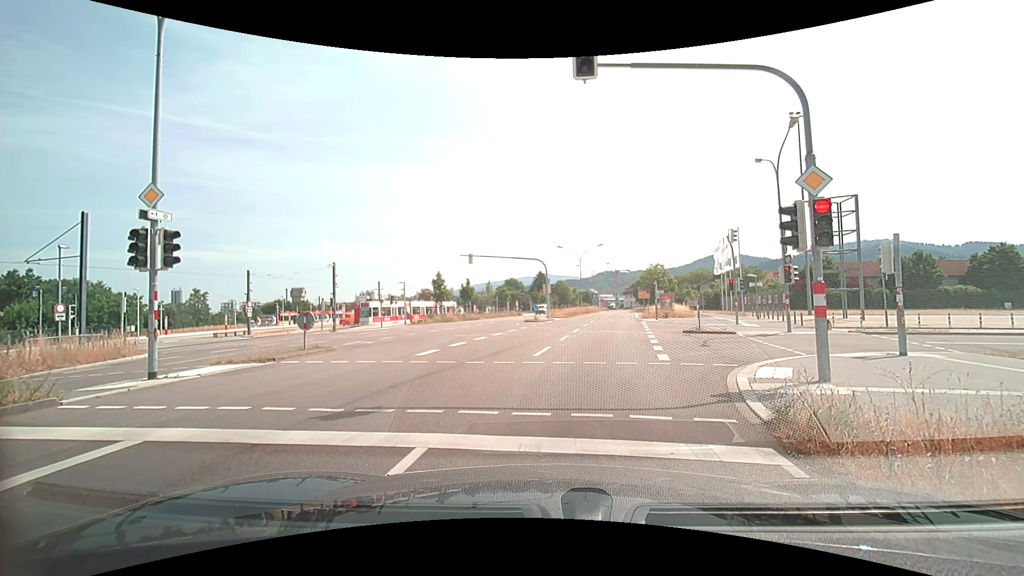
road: secondary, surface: asphalt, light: Day
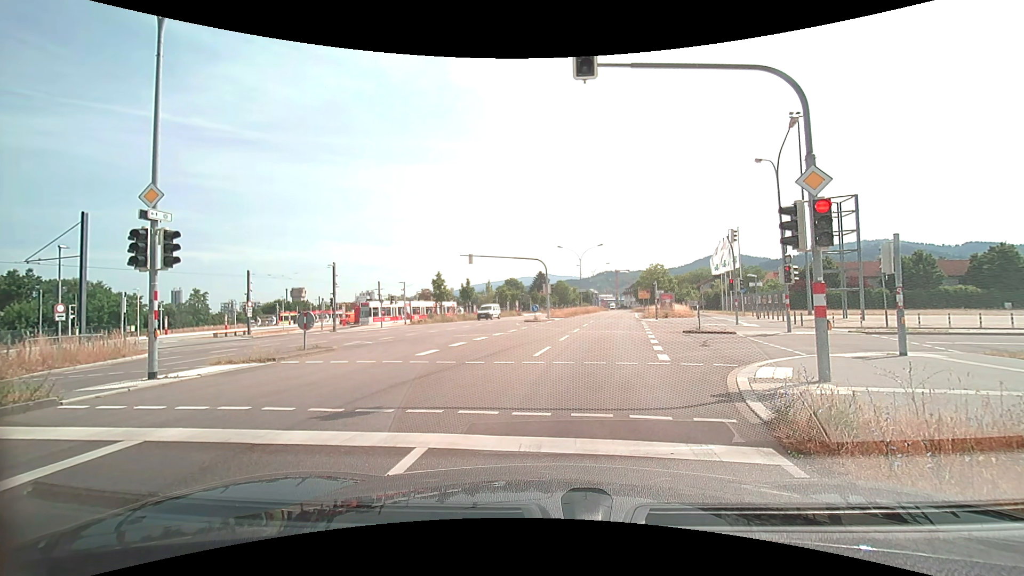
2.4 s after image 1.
(0.0, 0.0) m; 0°
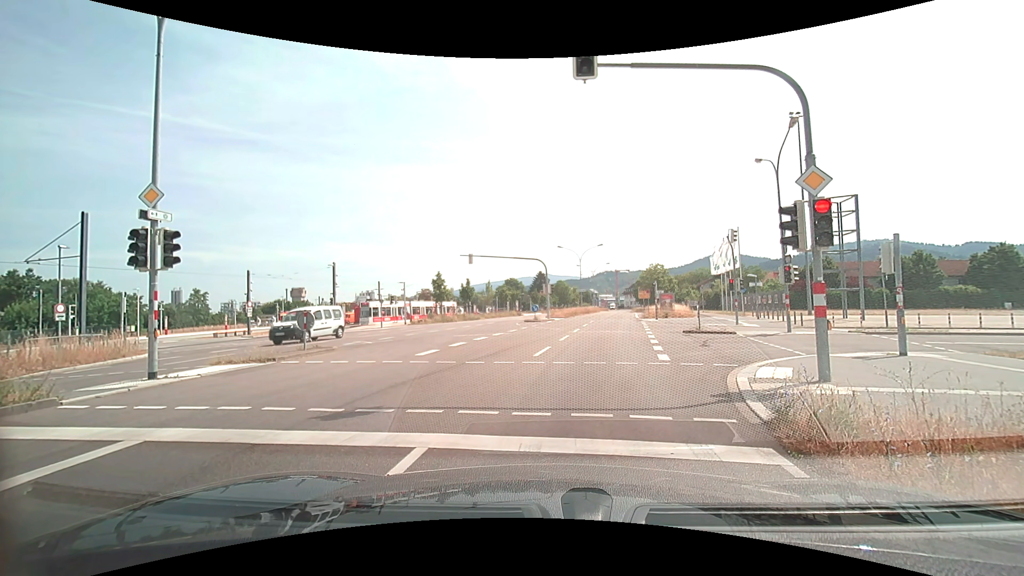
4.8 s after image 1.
(0.0, 0.0) m; 0°
(0, +10) (+2, +20) (+3, +30) (+5, +40) (+7, +50) (+8, +59) (+10, +69) (+12, +79) (+14, +89) (+15, +99) m
